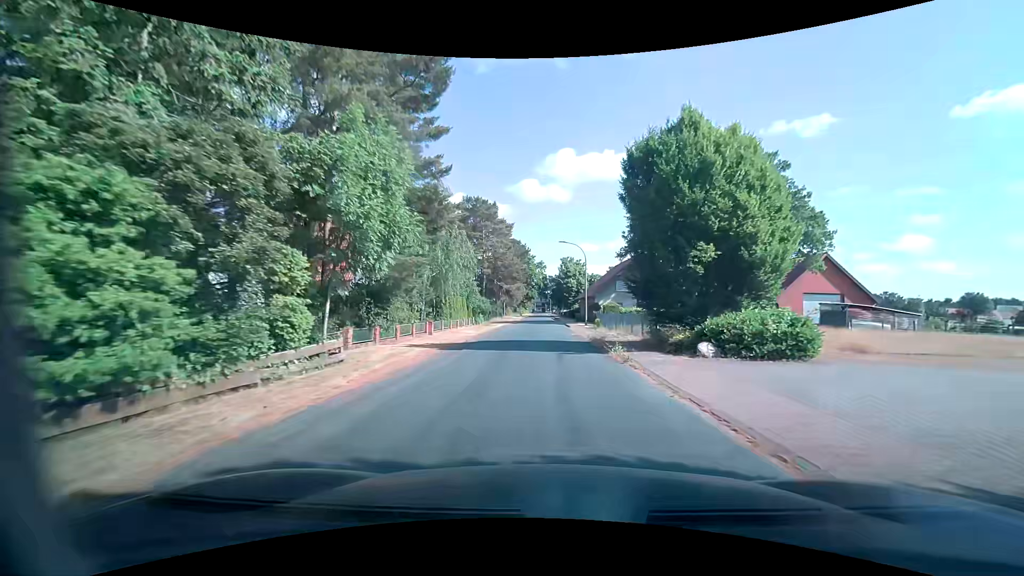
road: unclassified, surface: asphalt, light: Day
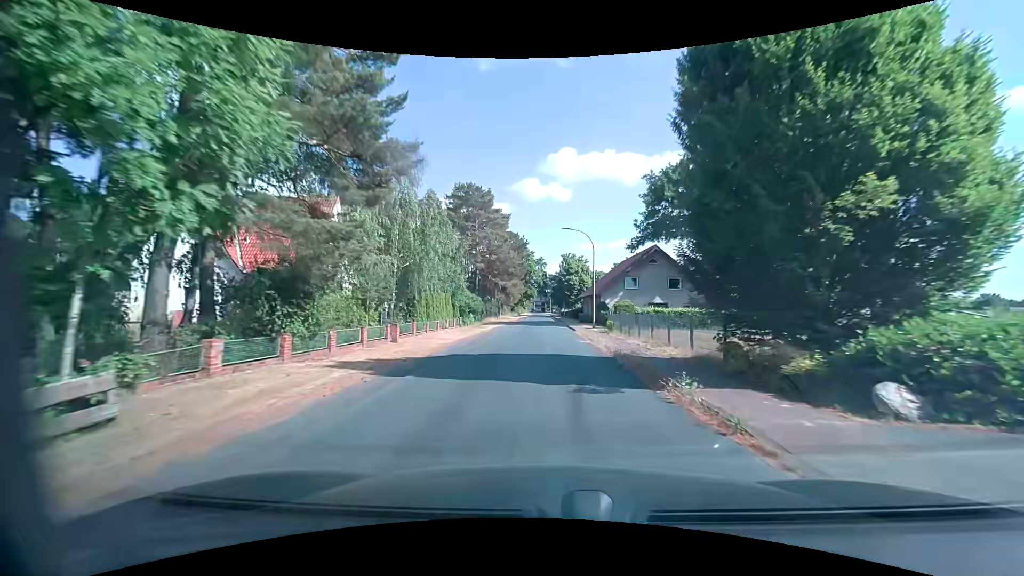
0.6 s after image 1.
(0.0, +6.8) m; 0°
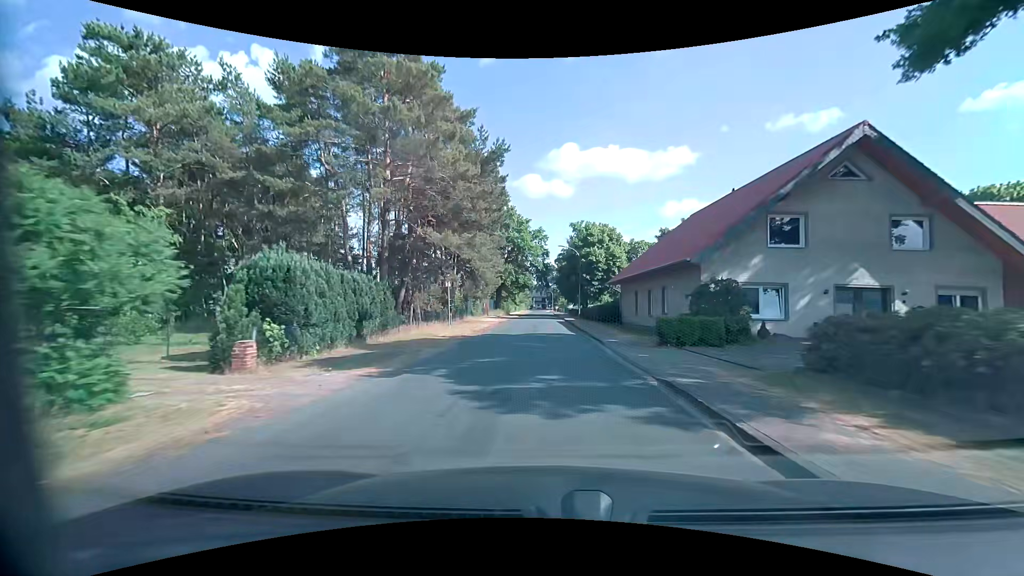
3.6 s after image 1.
(+0.1, +36.8) m; 0°
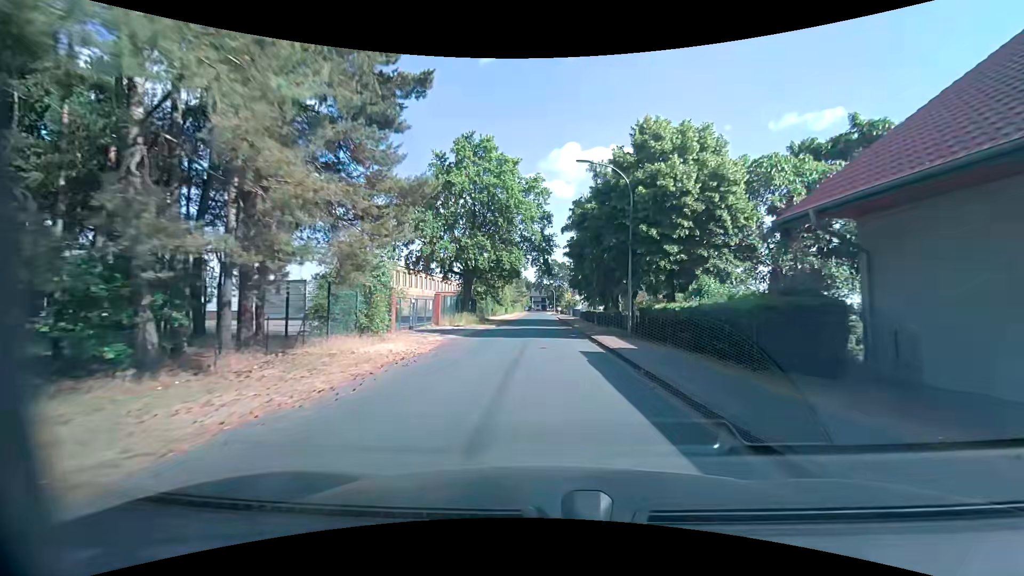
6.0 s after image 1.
(-0.2, +30.2) m; 0°
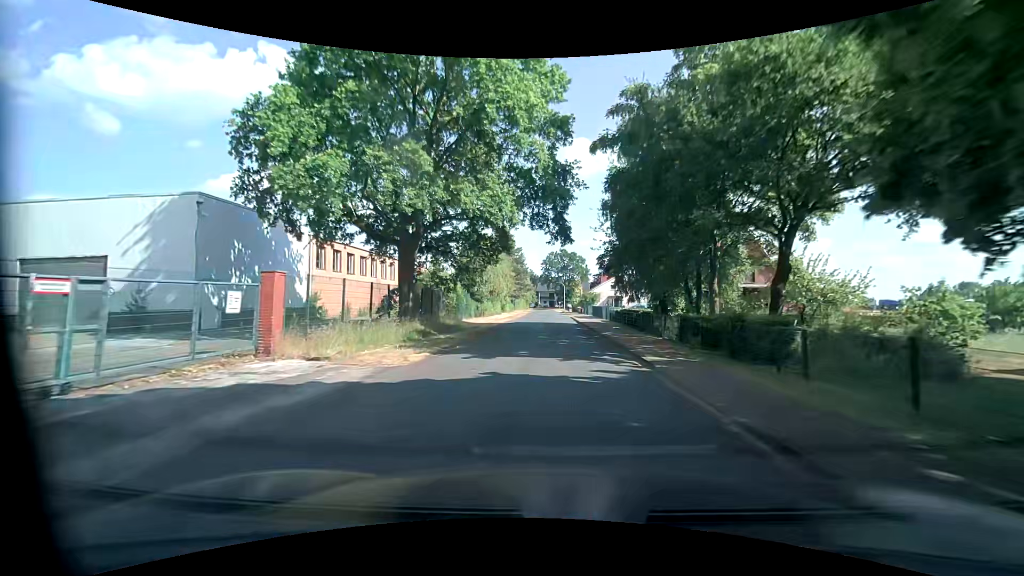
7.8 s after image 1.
(-0.2, +21.8) m; -1°
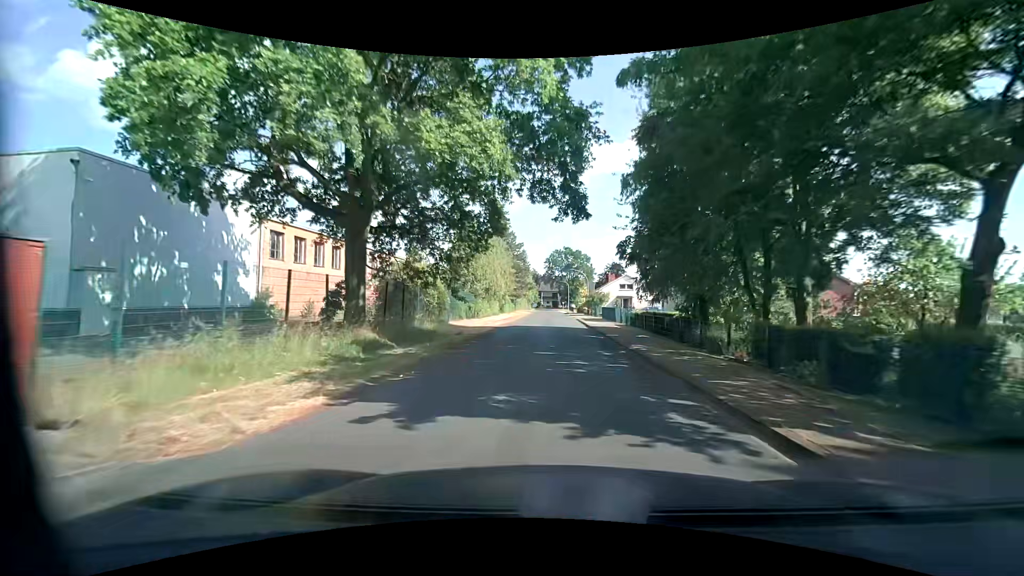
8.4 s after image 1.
(0.0, +6.6) m; 0°
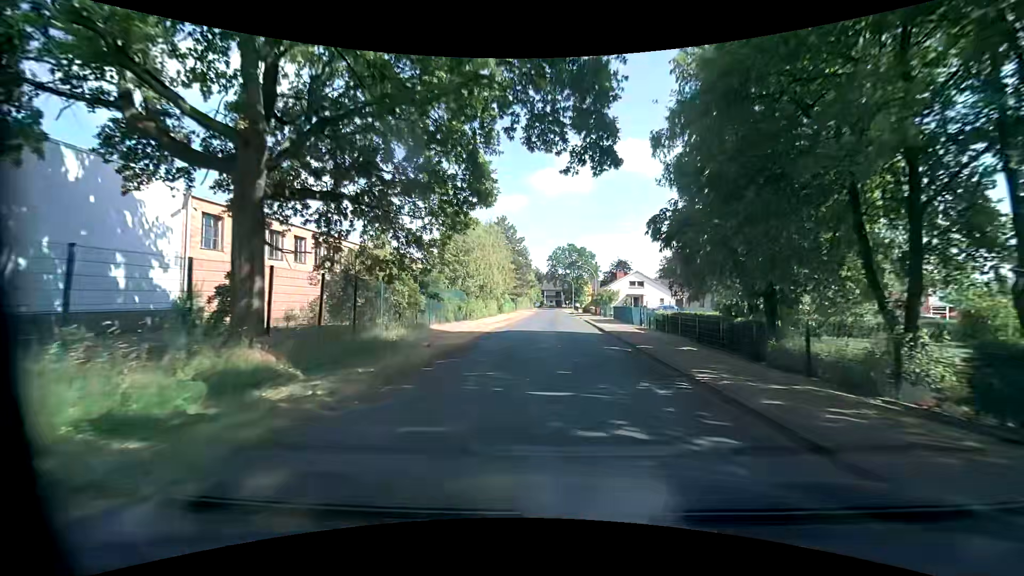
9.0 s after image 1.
(0.0, +6.1) m; 0°
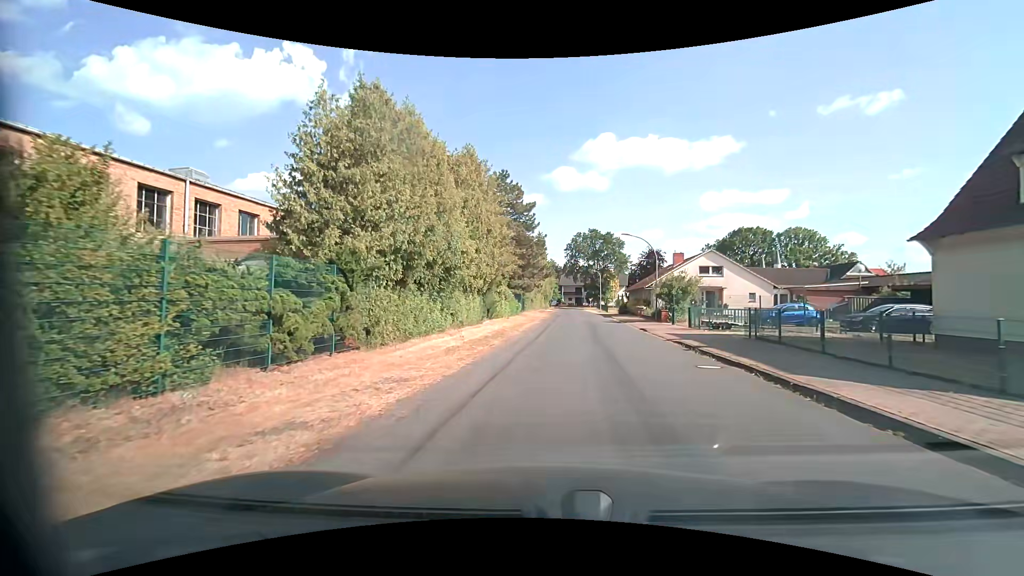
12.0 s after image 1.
(-0.6, +24.9) m; -2°
